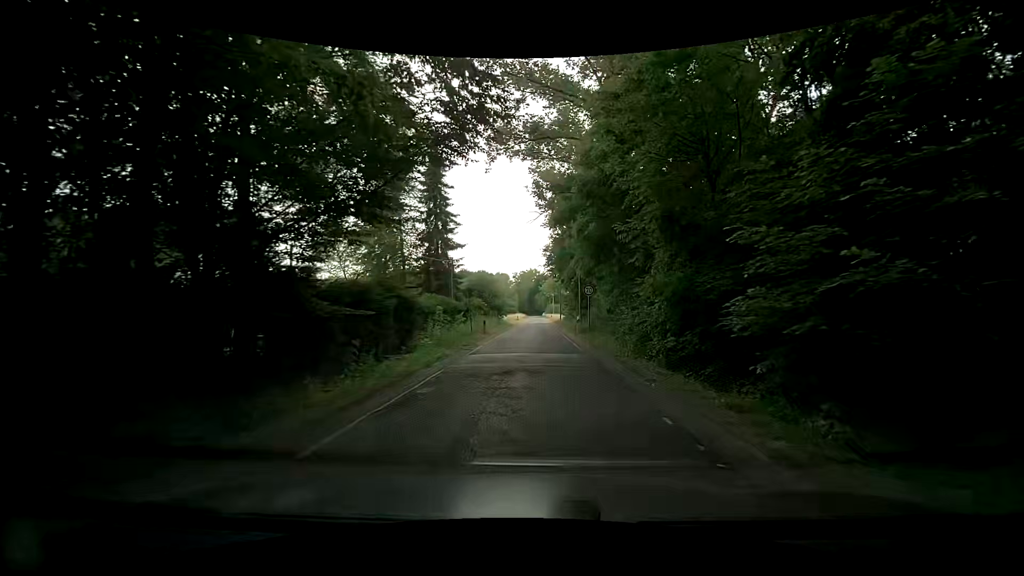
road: unclassified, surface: asphalt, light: Day
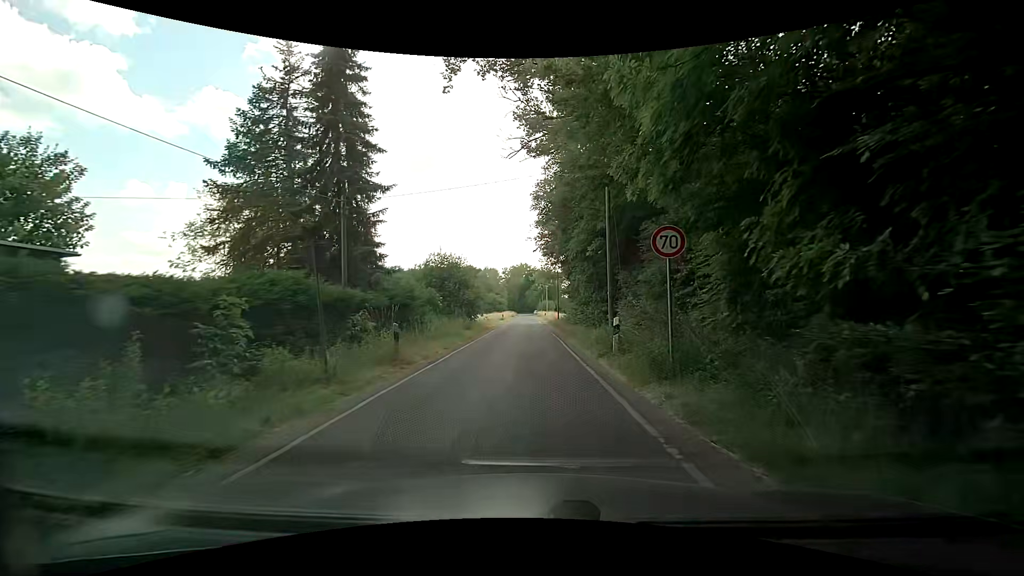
(+0.9, +18.0) m; +2°
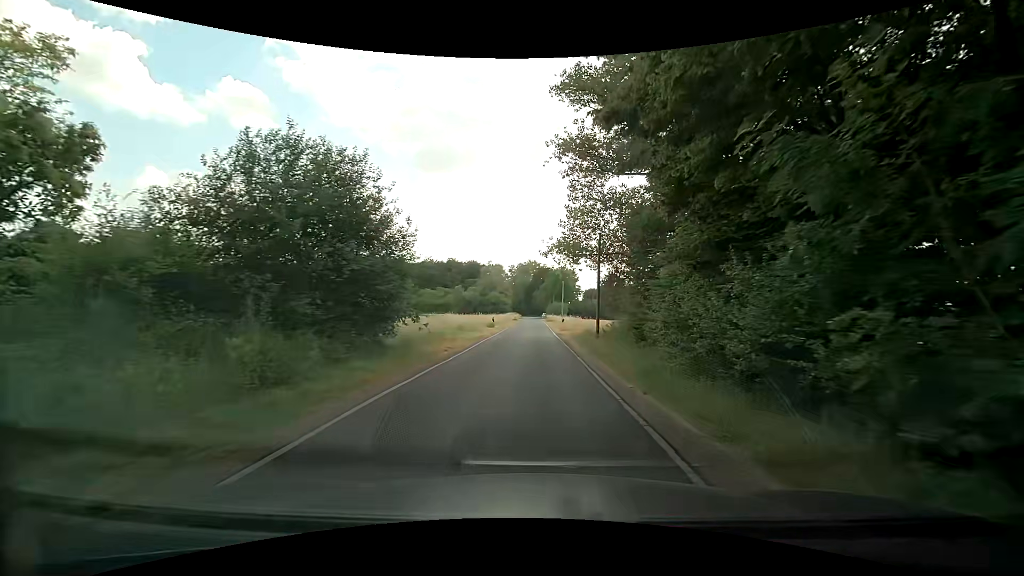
(-0.3, +26.6) m; +1°
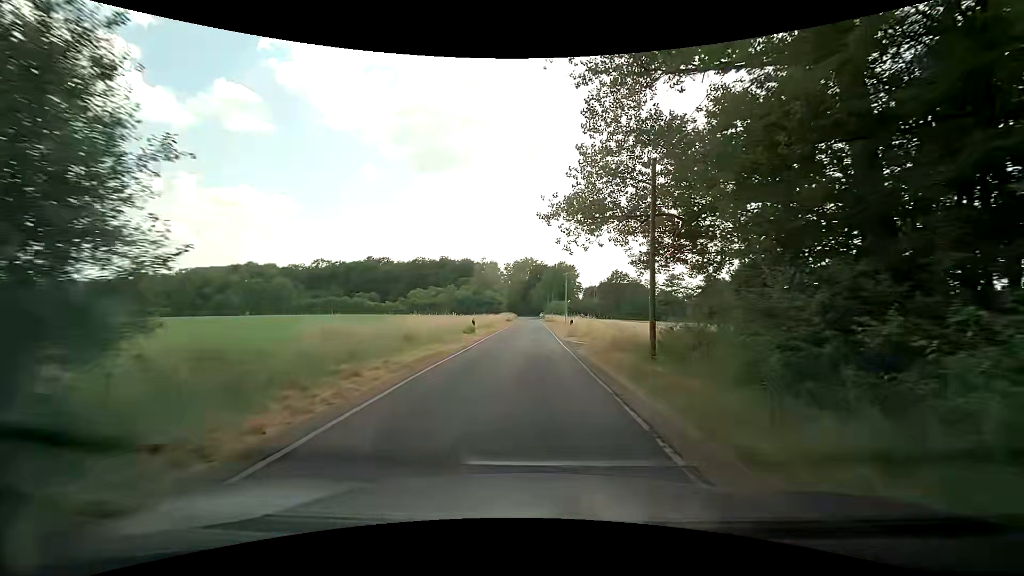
(-0.2, +11.9) m; -1°
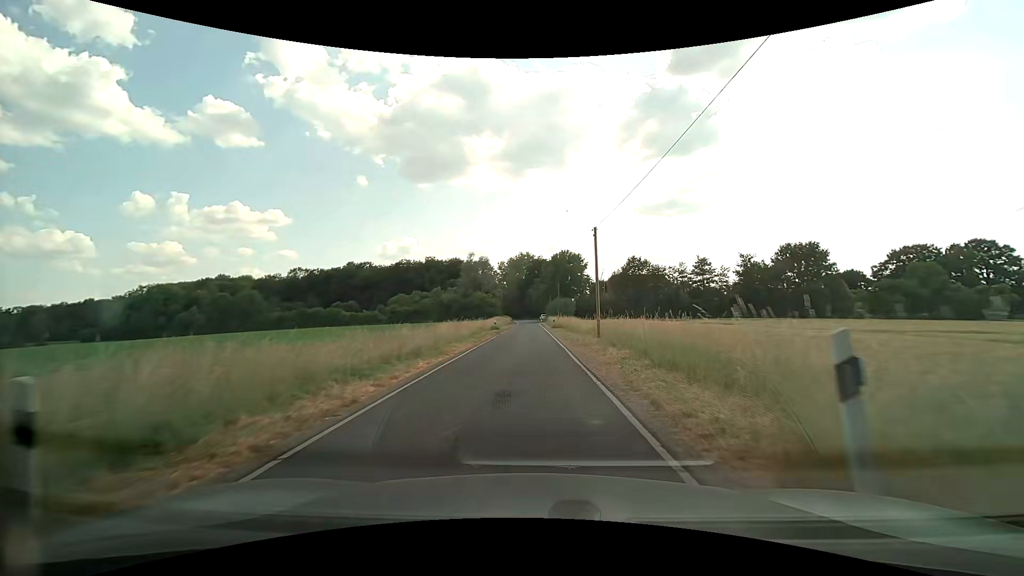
(+0.3, +26.1) m; 0°
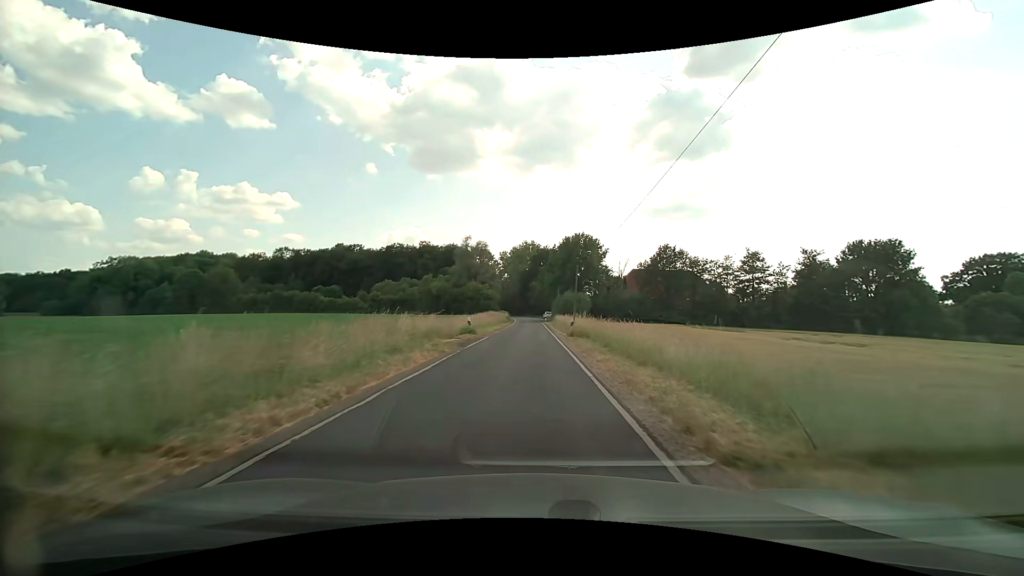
(-0.1, +21.9) m; 0°
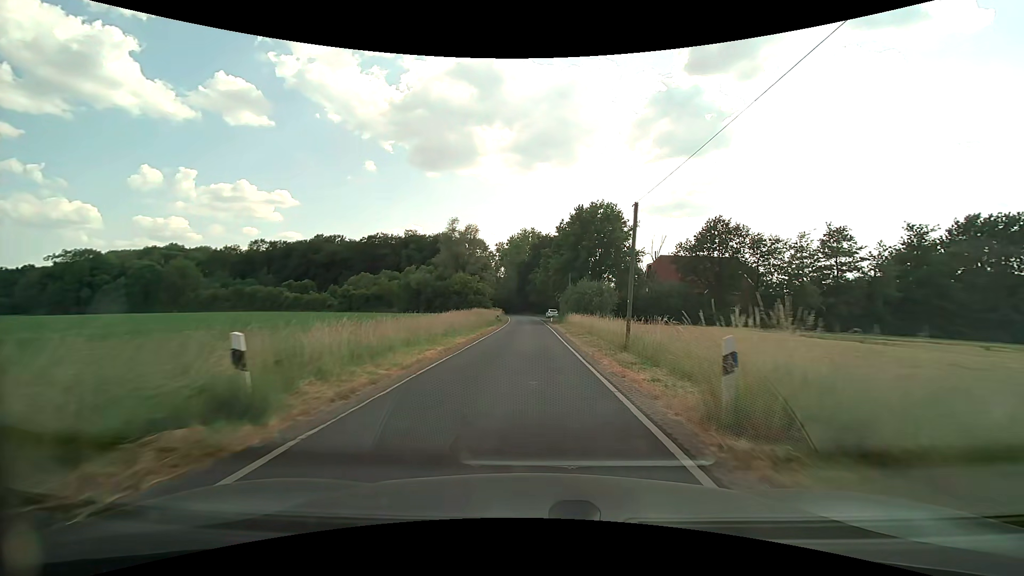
(-0.2, +22.9) m; 0°
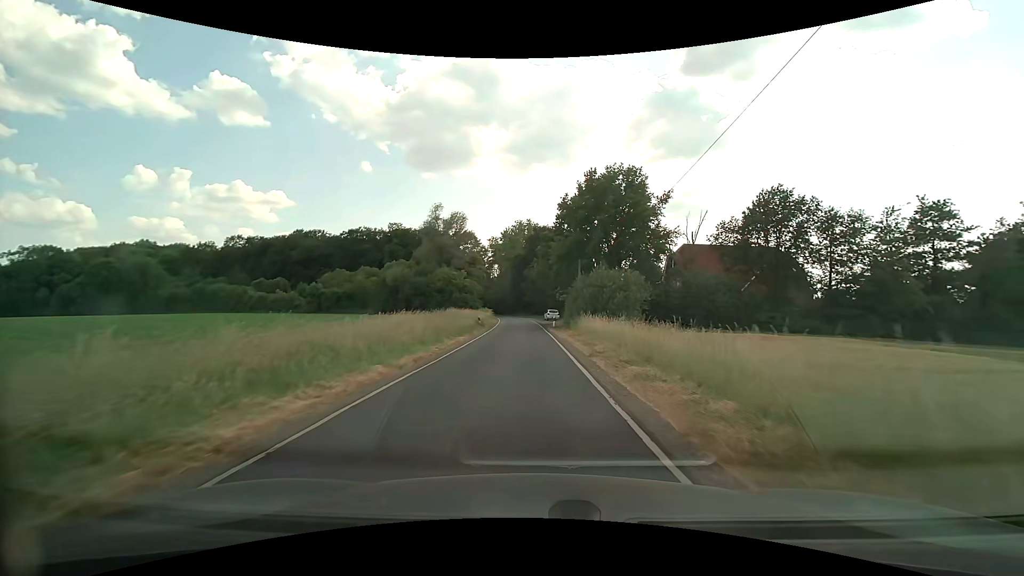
(+0.1, +15.4) m; 0°
(0, +10) (0, +20) (0, +30) (0, +40) (0, +50) (-1, +60) (-2, +70) (-3, +80) (-4, +90) (-5, +100) m
